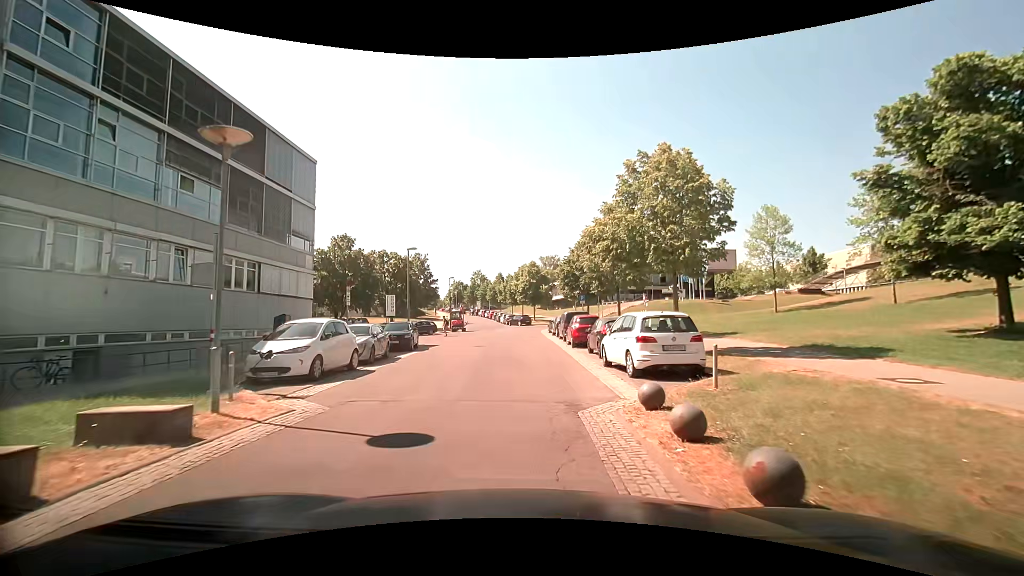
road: unclassified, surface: asphalt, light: Day
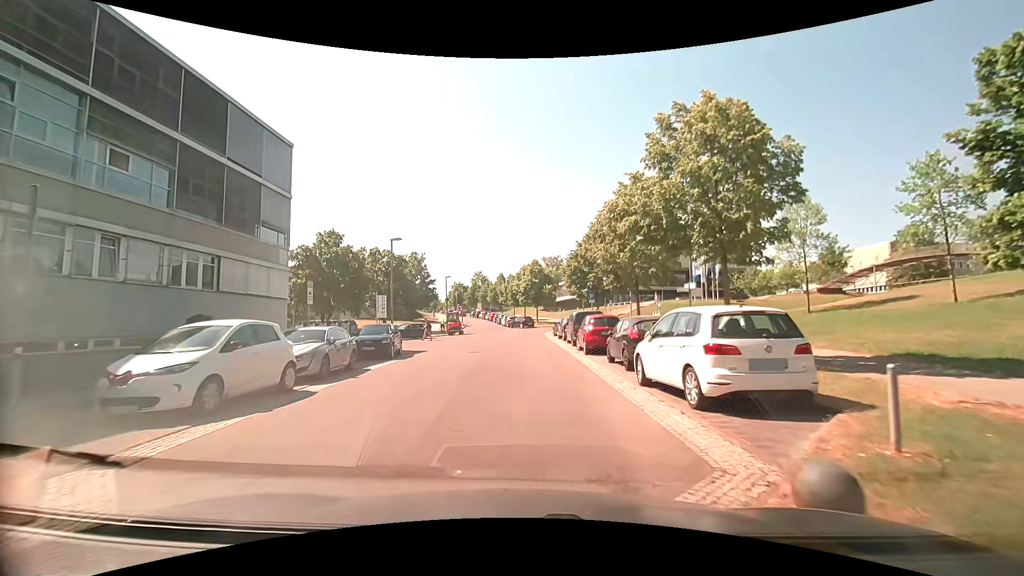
(0.0, +4.3) m; -1°
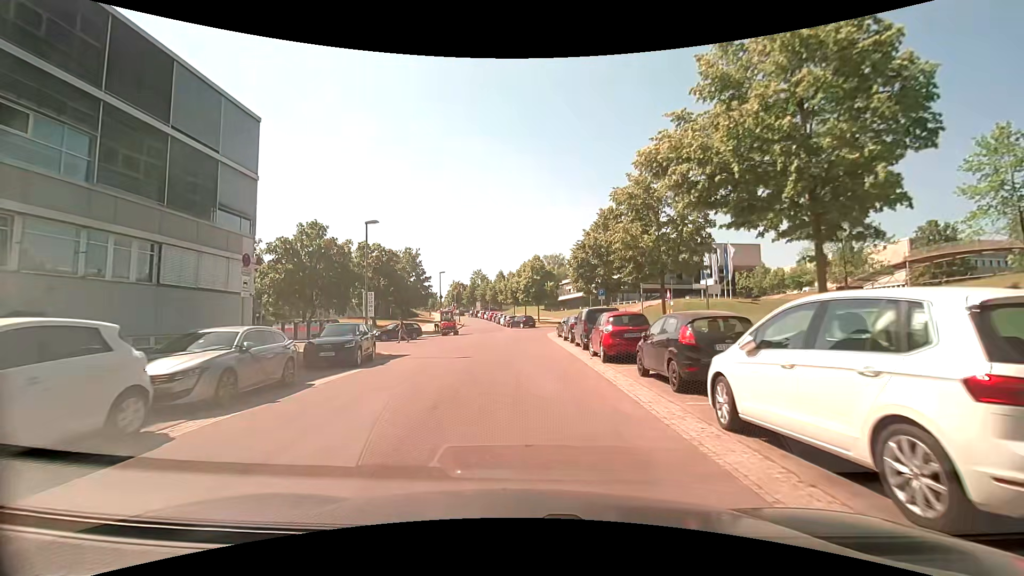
(0.0, +4.4) m; -2°
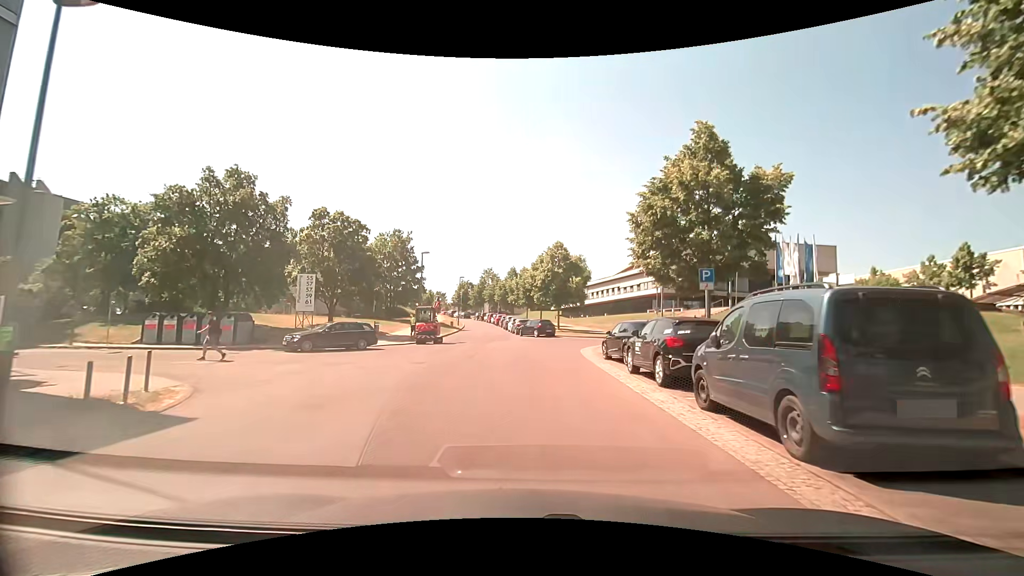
(+0.4, +15.8) m; +1°
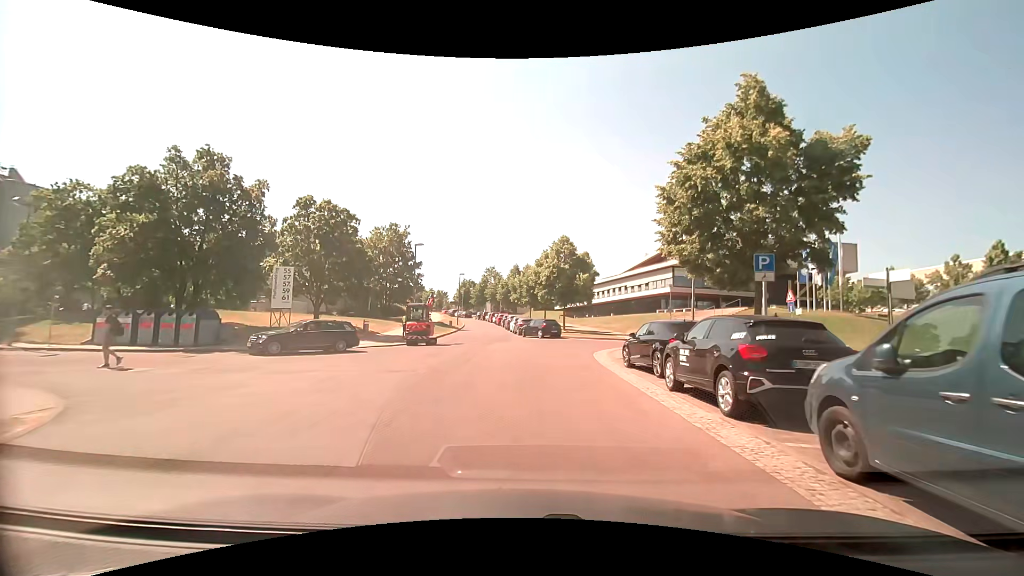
(0.0, +3.3) m; -2°
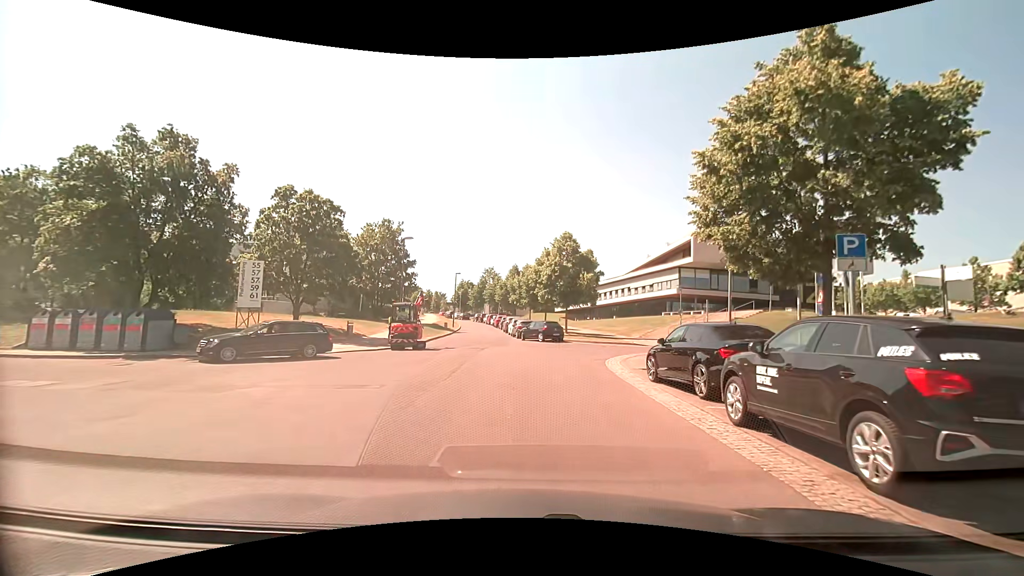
(+0.1, +3.1) m; +2°
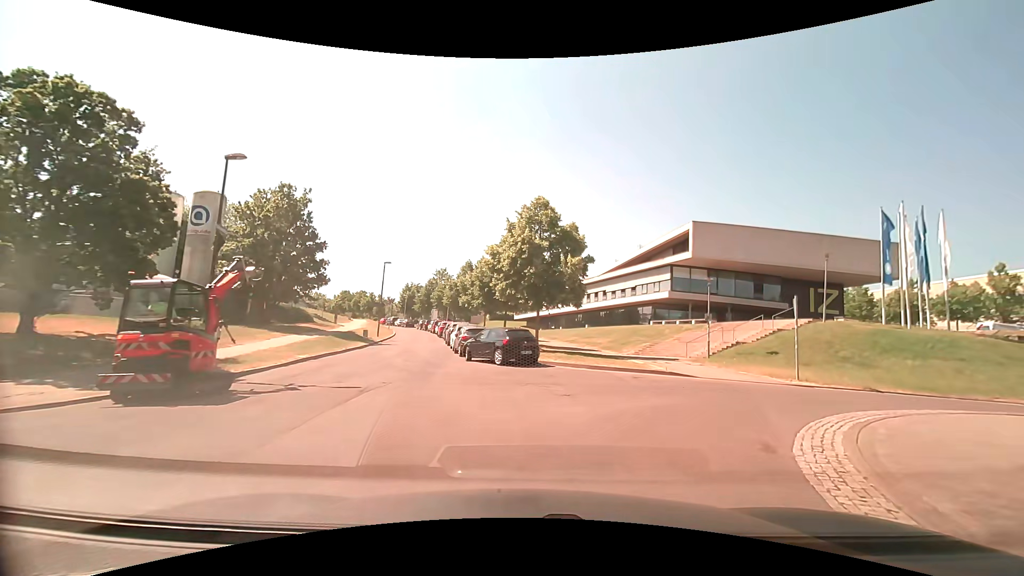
(0.0, +15.0) m; +4°
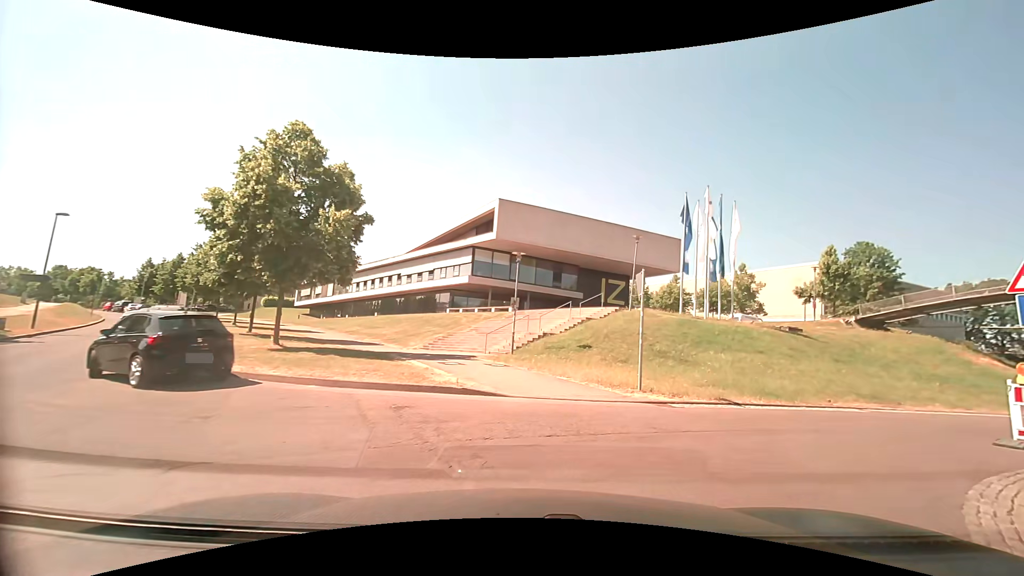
(+1.5, +7.9) m; +23°
